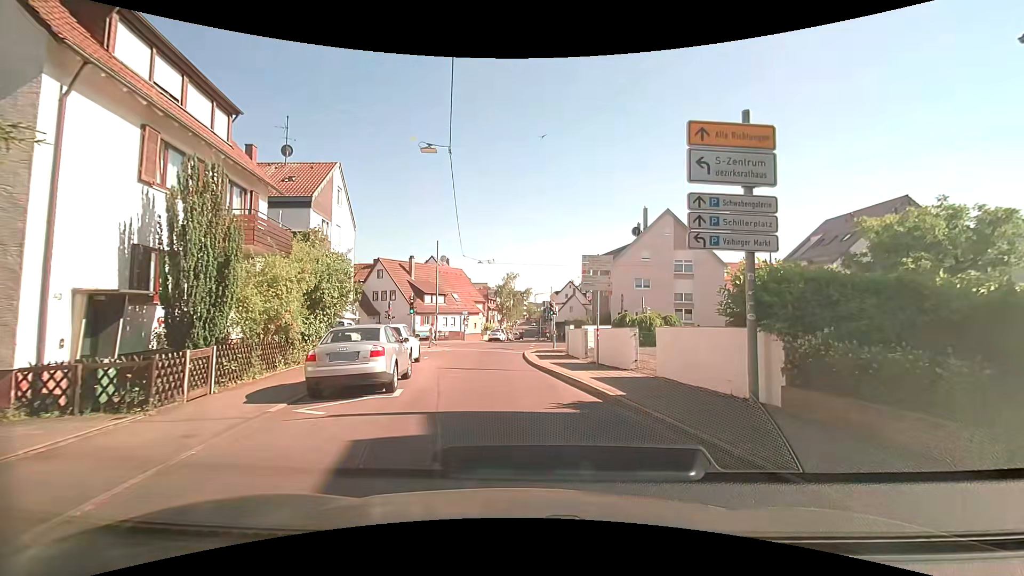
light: Day
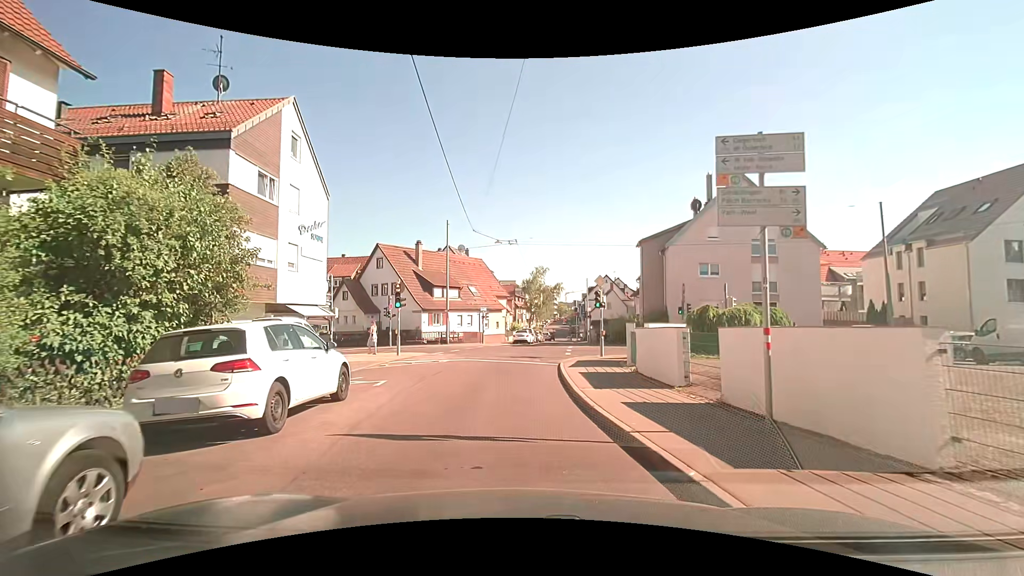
(-0.3, +10.2) m; -5°
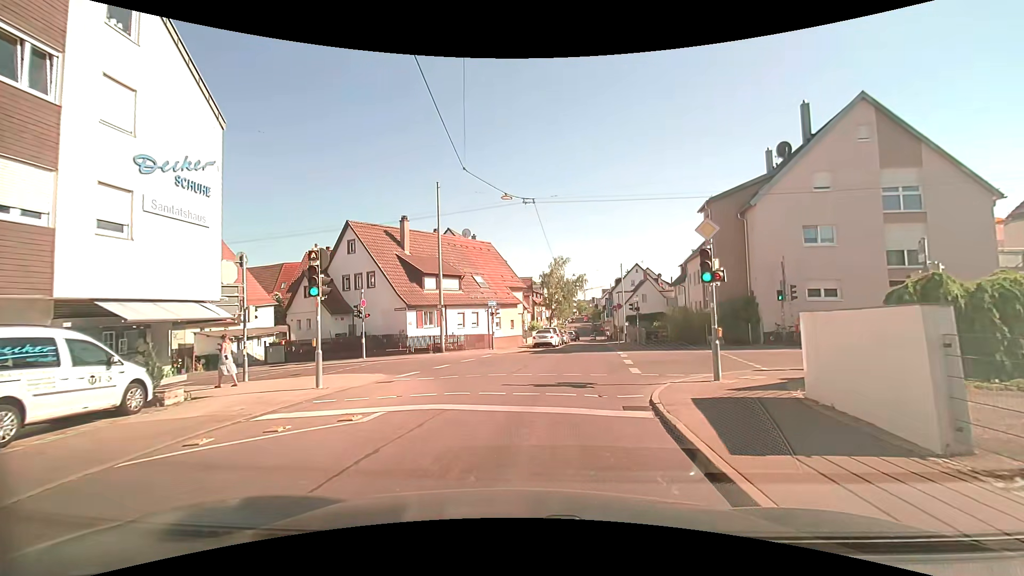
(-0.2, +11.6) m; -1°
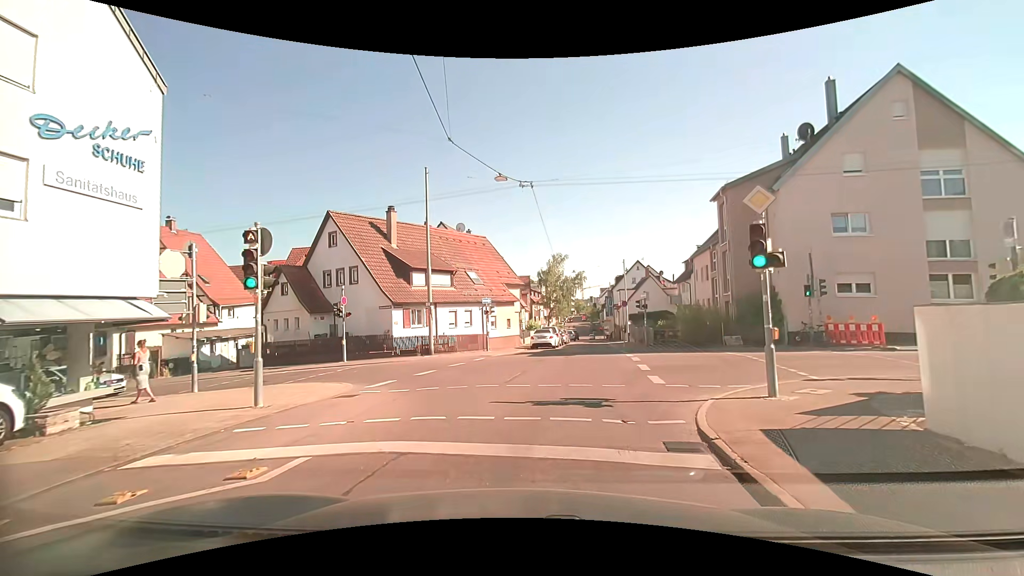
(0.0, +2.7) m; -1°
